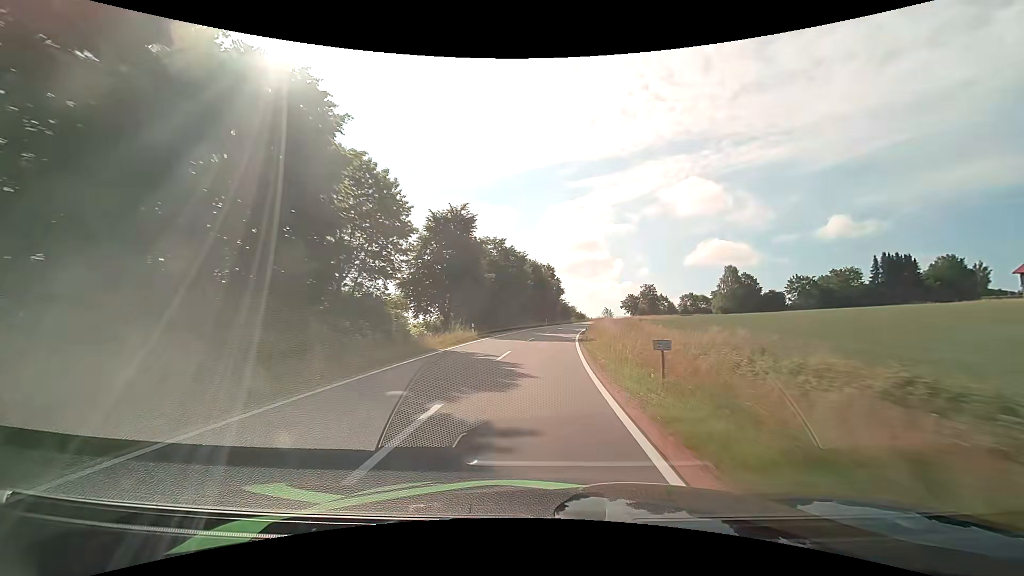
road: tertiary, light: Day
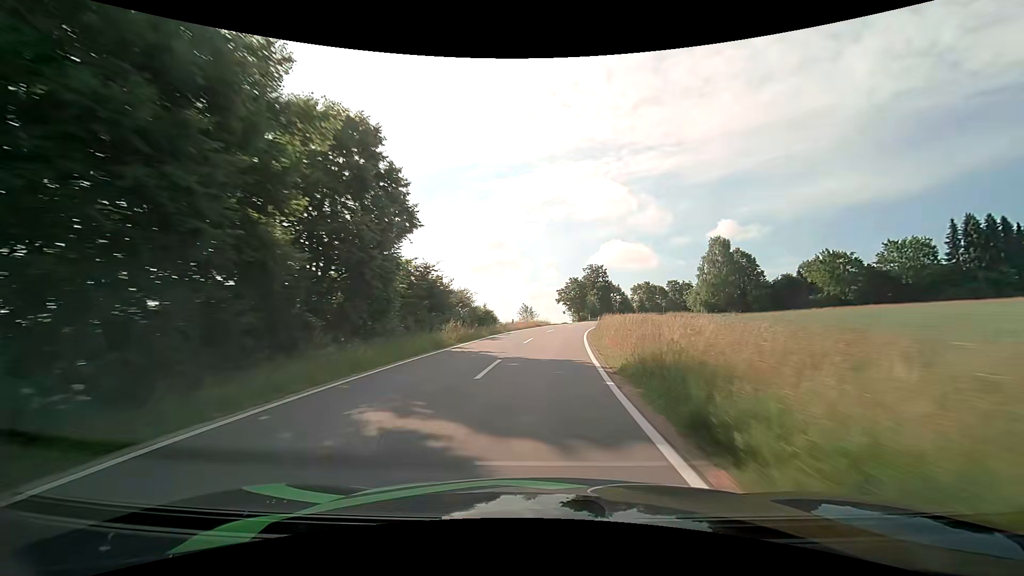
(+5.4, +65.4) m; +10°
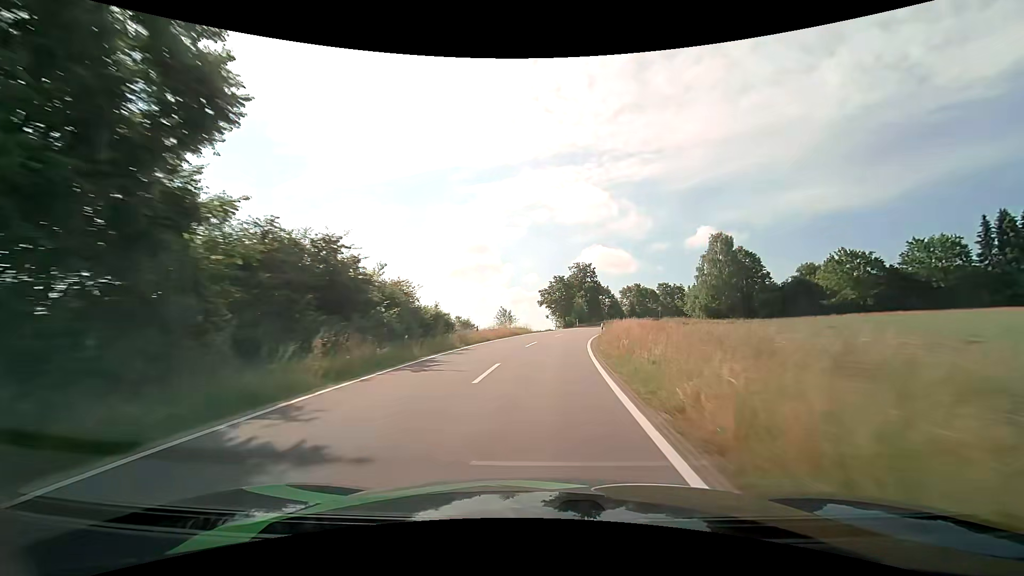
(+0.2, +12.3) m; +2°
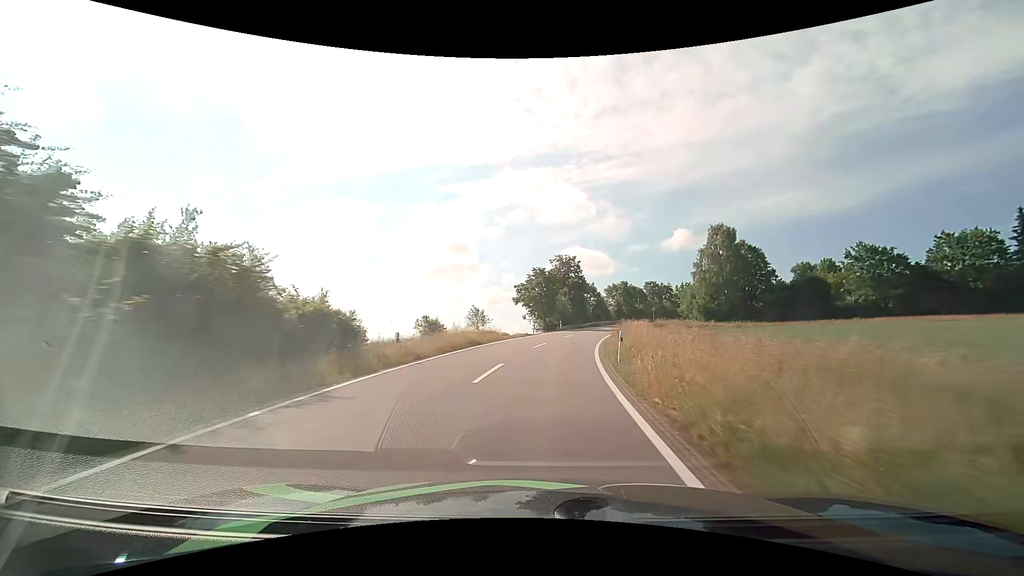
(+0.3, +11.9) m; +2°
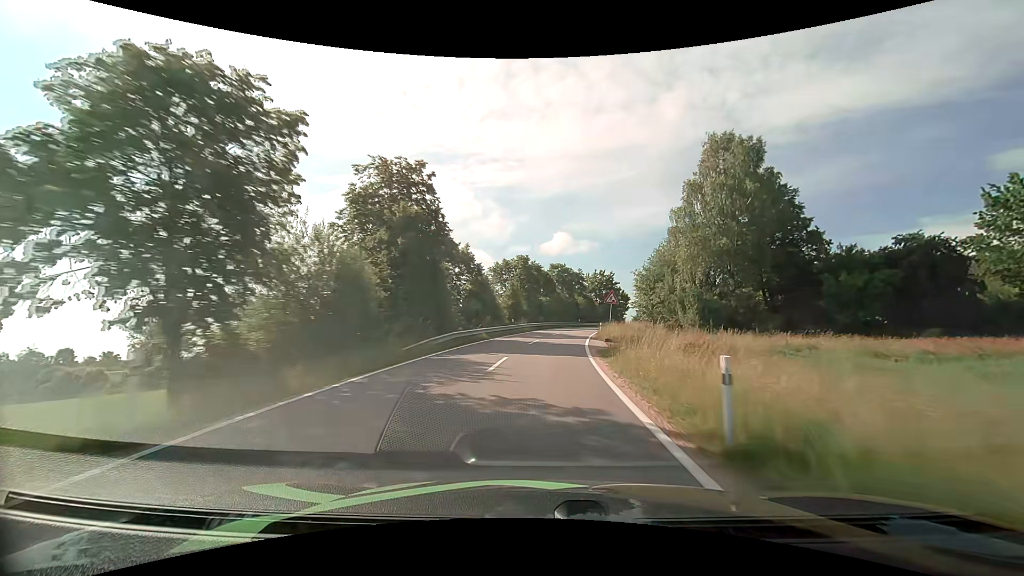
(+5.4, +45.6) m; +14°
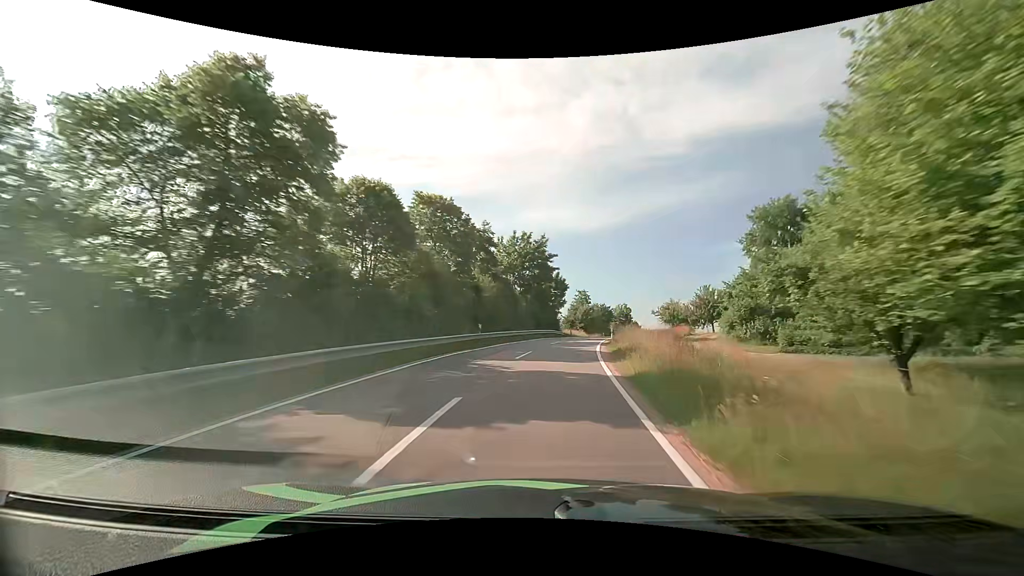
(+3.9, +43.9) m; +10°
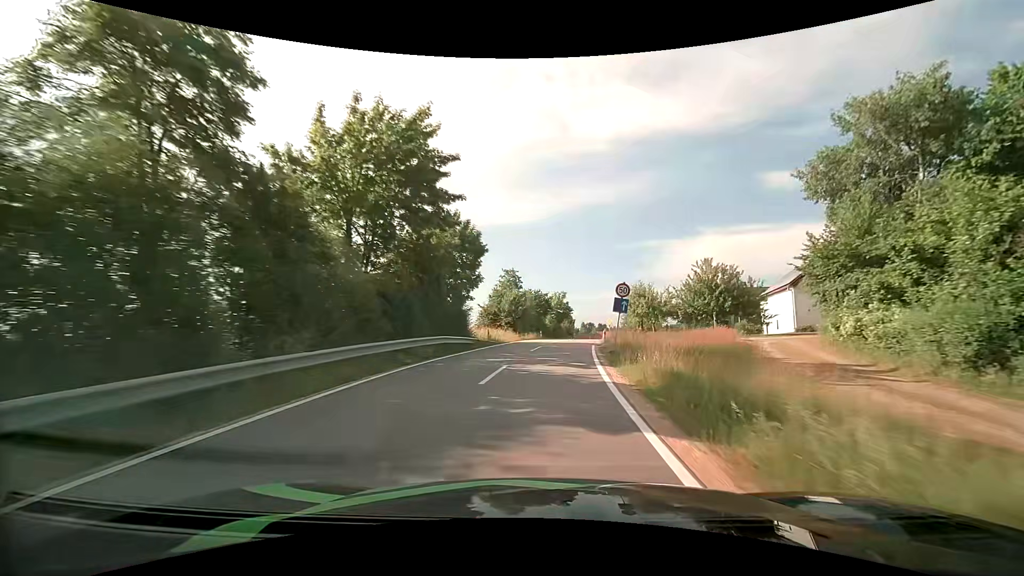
(+2.4, +29.5) m; +8°
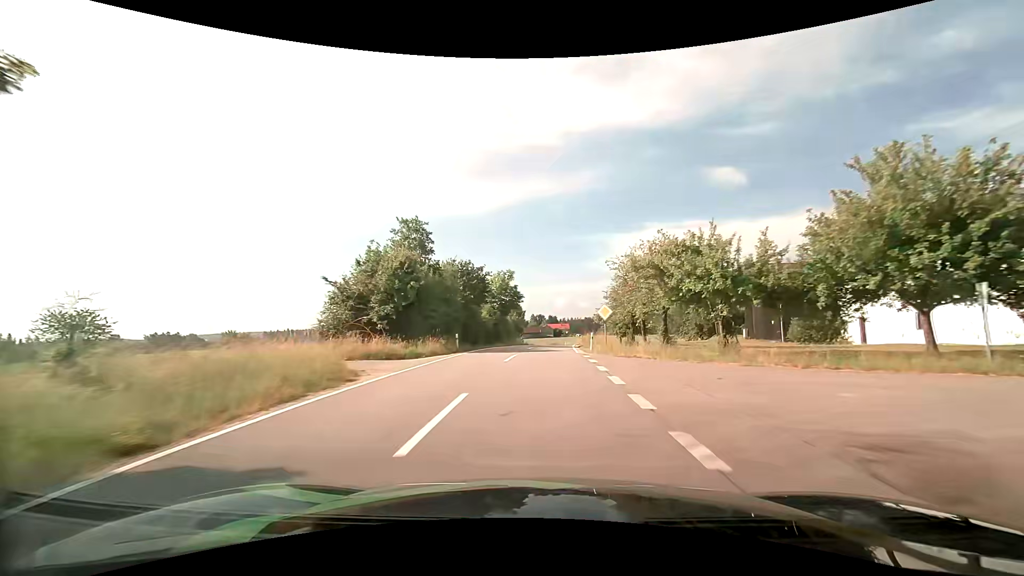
(+2.0, +29.5) m; +6°
(0, +10) (0, +20) (+1, +30) (+1, +40) (+2, +50) (+2, +60) (+3, +70) (+4, +80) (+4, +90) (+4, +100) m
